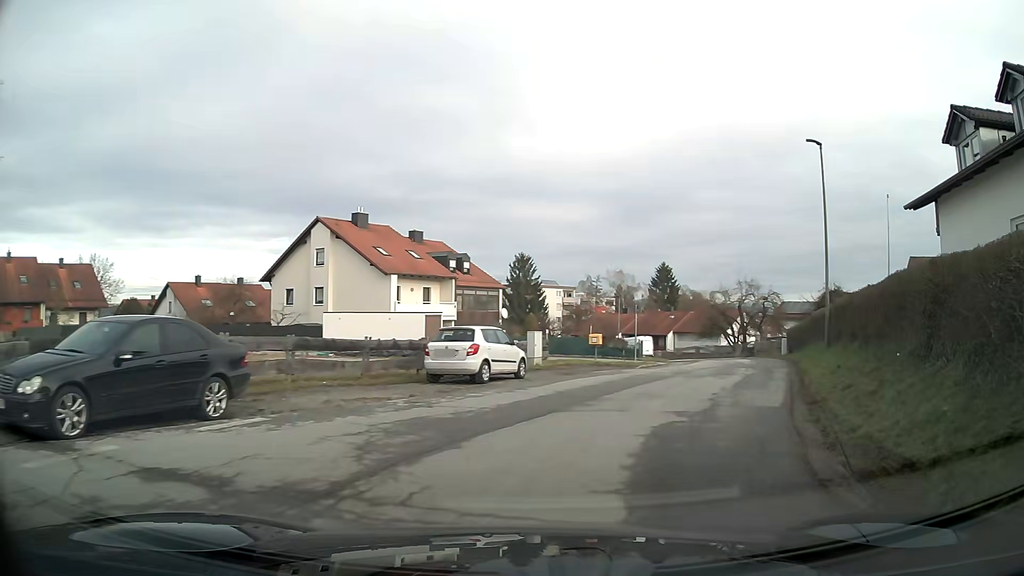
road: unclassified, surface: asphalt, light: Day
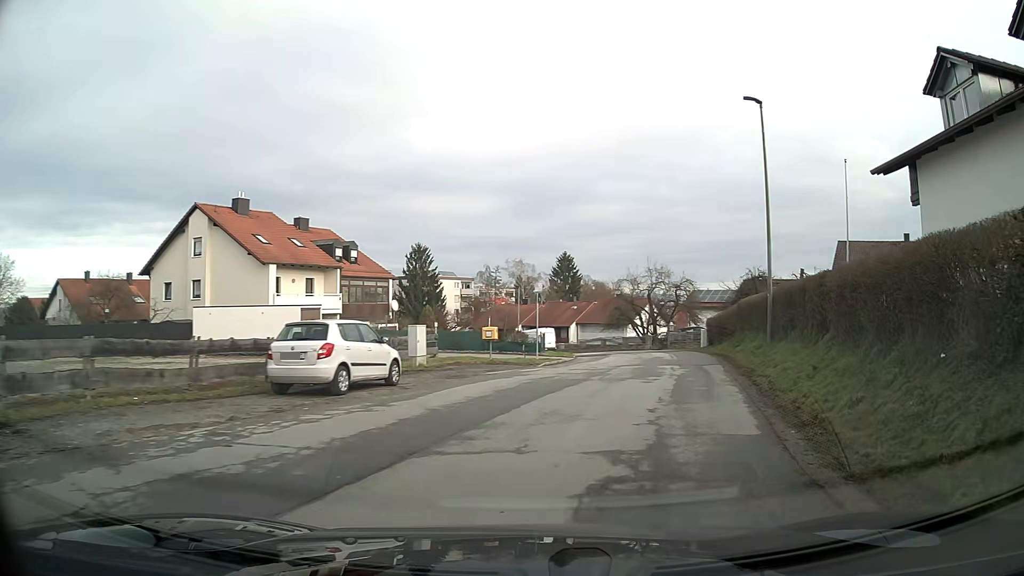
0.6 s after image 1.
(+0.3, +4.1) m; +8°
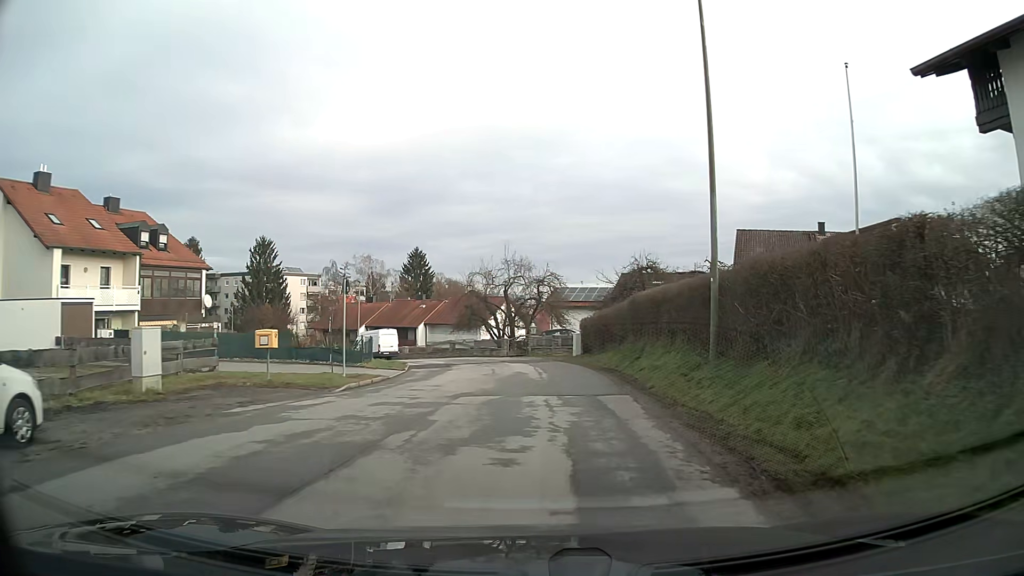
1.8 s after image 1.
(+0.8, +8.5) m; +9°
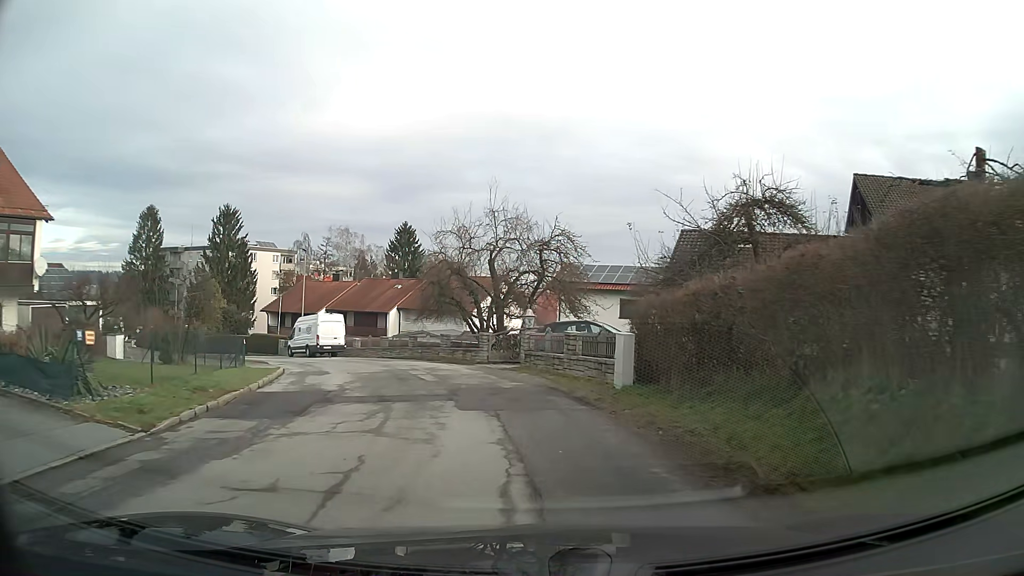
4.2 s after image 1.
(+0.1, +16.9) m; -2°
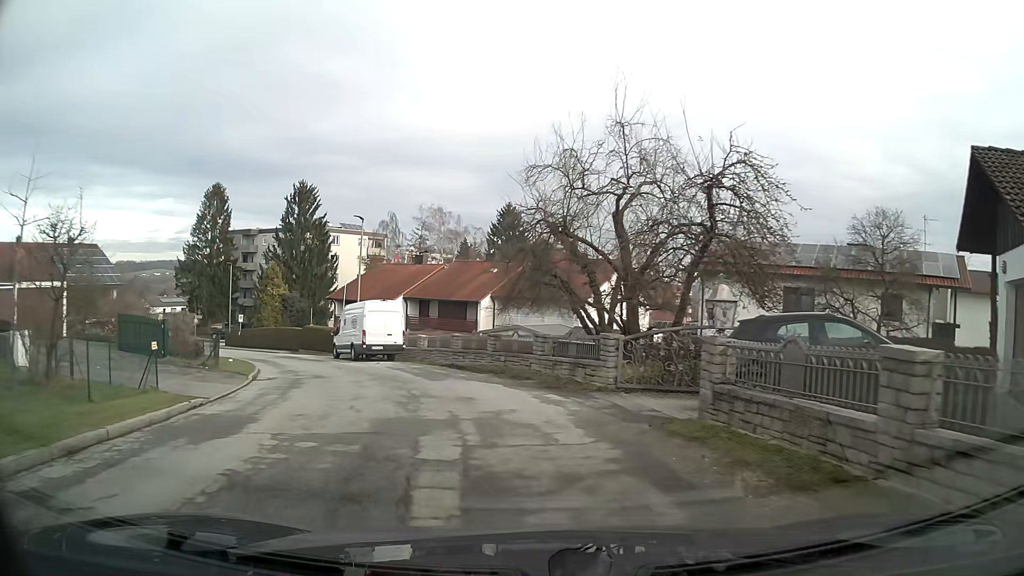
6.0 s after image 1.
(-1.0, +12.5) m; -10°
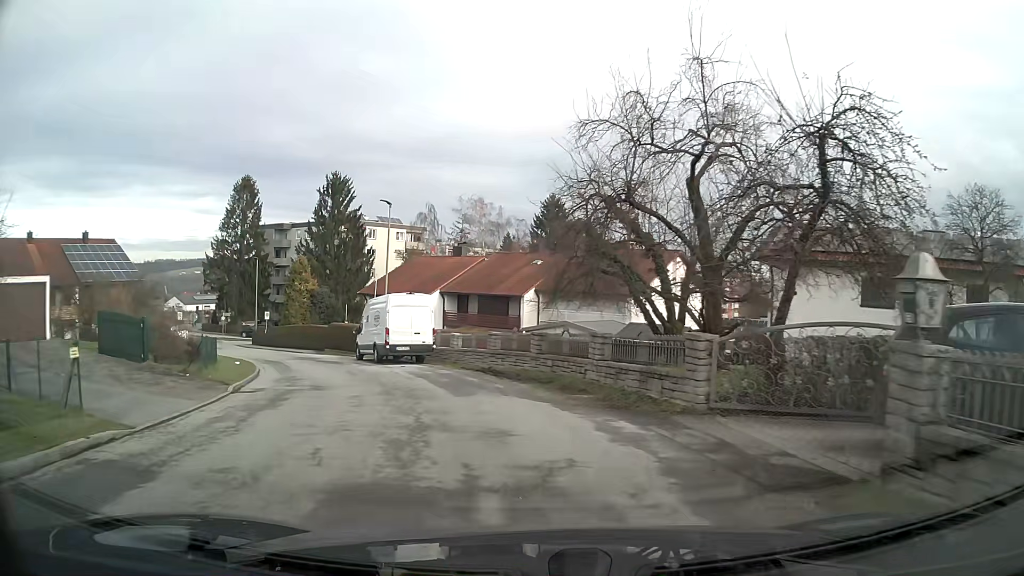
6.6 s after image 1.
(-0.1, +4.1) m; -4°
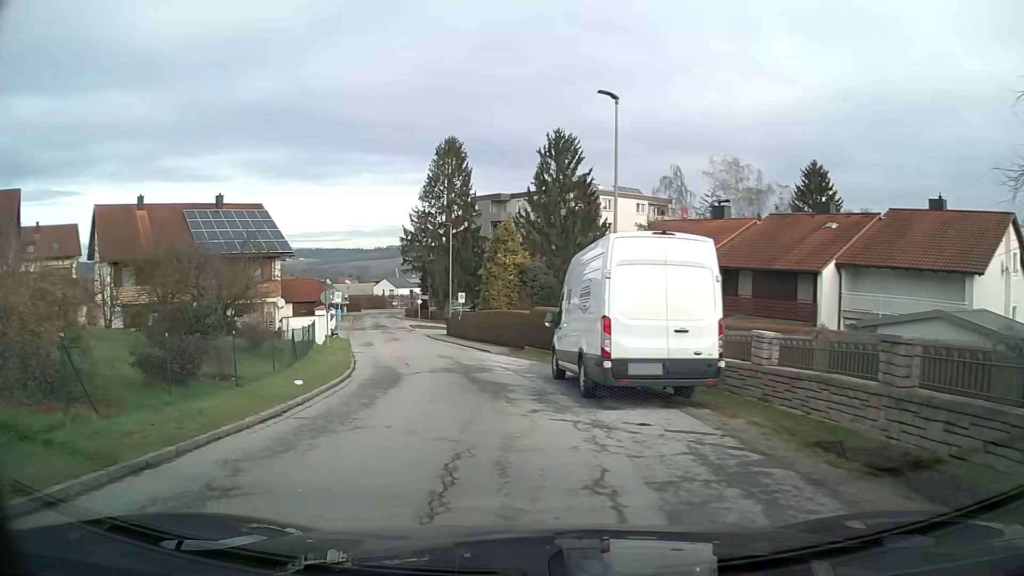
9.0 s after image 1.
(-2.5, +15.1) m; -22°
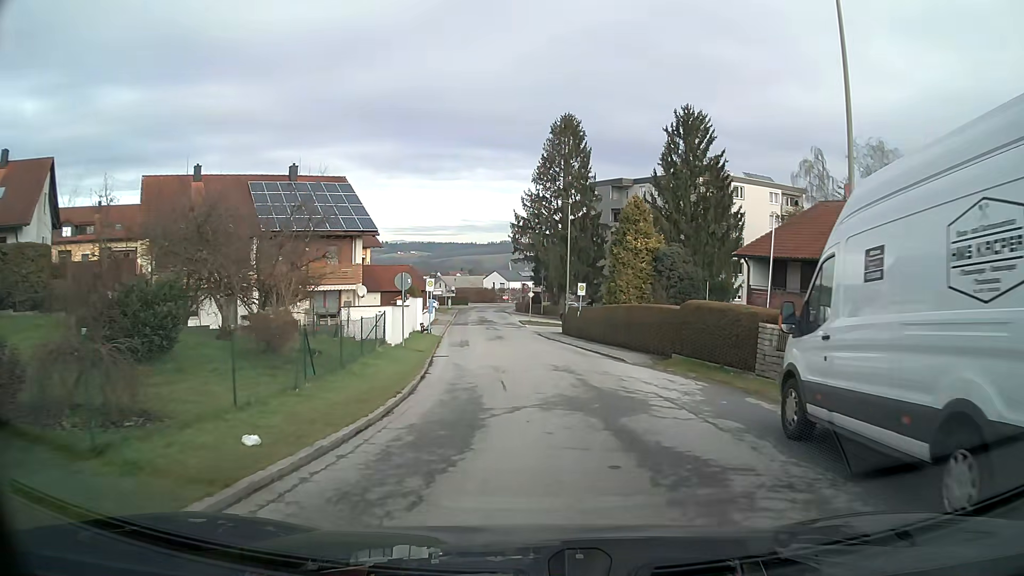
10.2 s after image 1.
(-0.6, +8.1) m; -6°
(0, +10) (0, +20) (0, +30) (-1, +40) (-2, +50) (-3, +60) (-4, +70) (-5, +80) (-6, +90) (-5, +100) m
